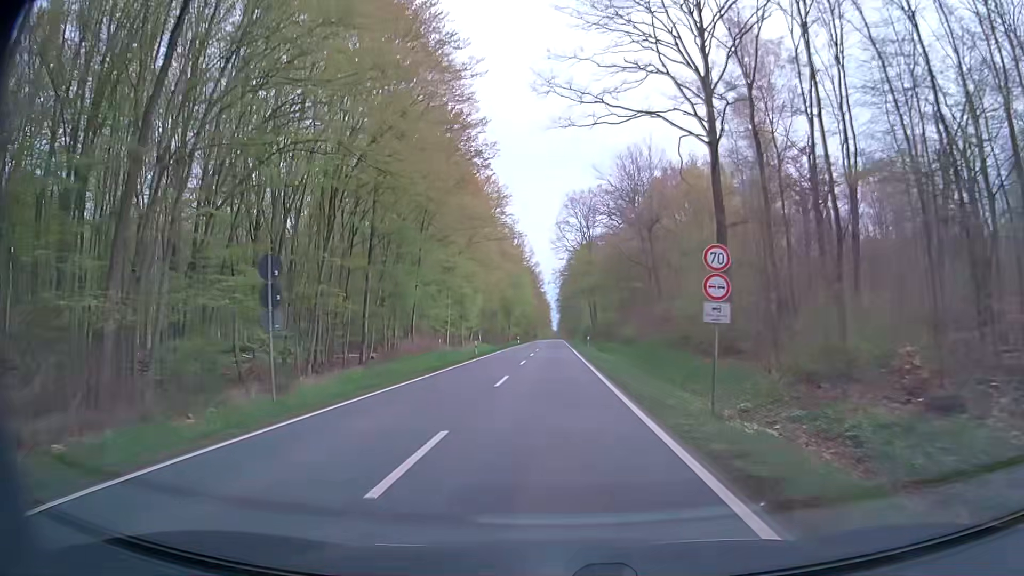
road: secondary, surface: asphalt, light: Day
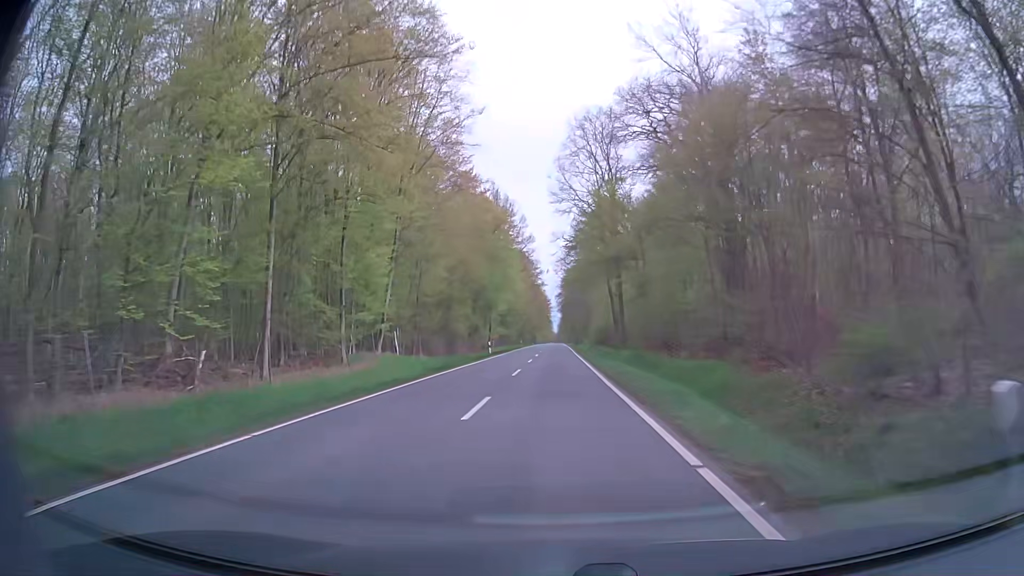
(+0.2, +42.9) m; 0°
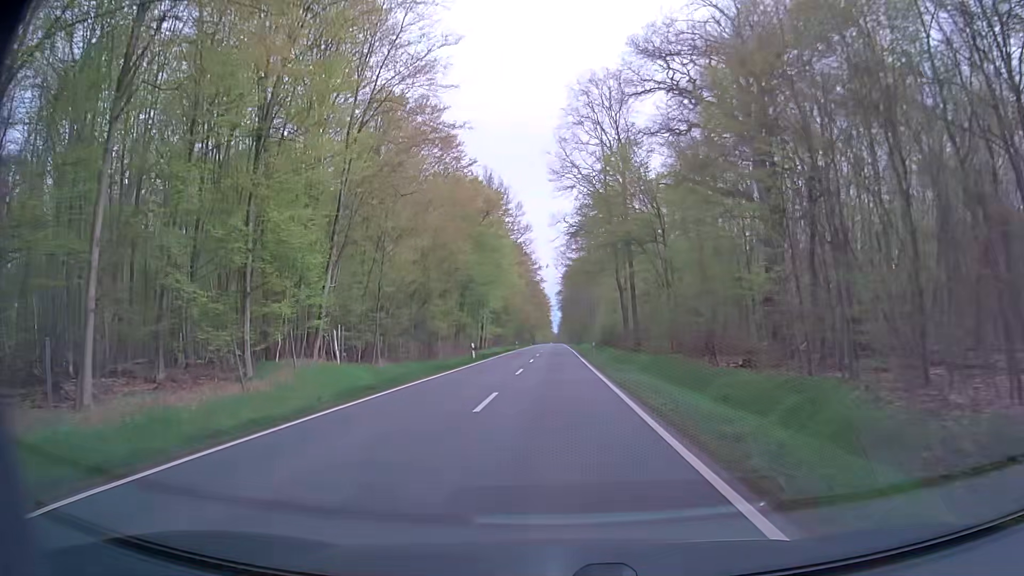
(0.0, +10.7) m; 0°
(0, +10) (0, +20) (0, +30) (0, +40) (0, +50) (0, +60) (0, +70) (0, +80) (0, +90) (0, +100) m
